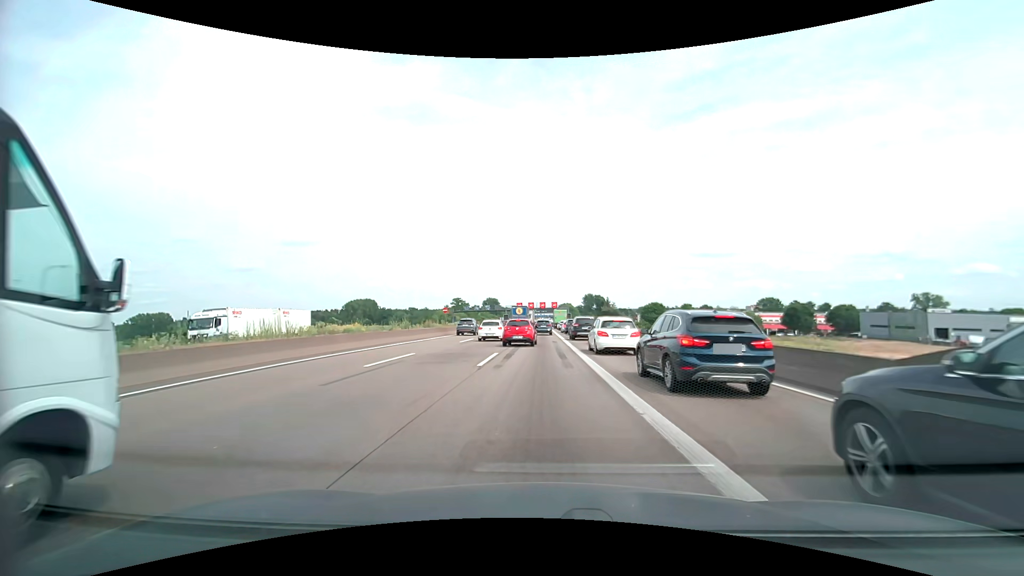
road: motorway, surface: asphalt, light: Day
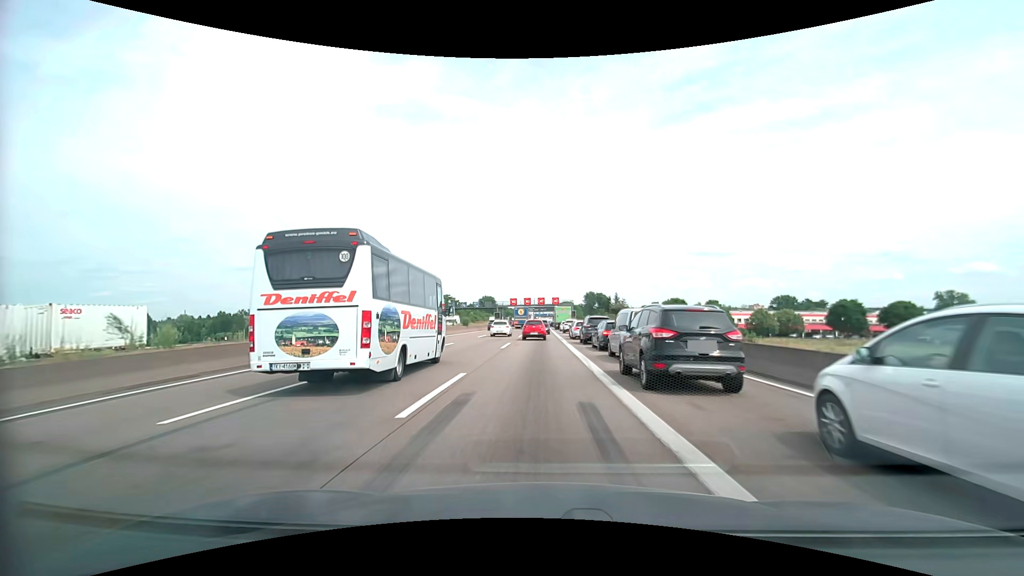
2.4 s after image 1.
(0.0, +26.3) m; 0°
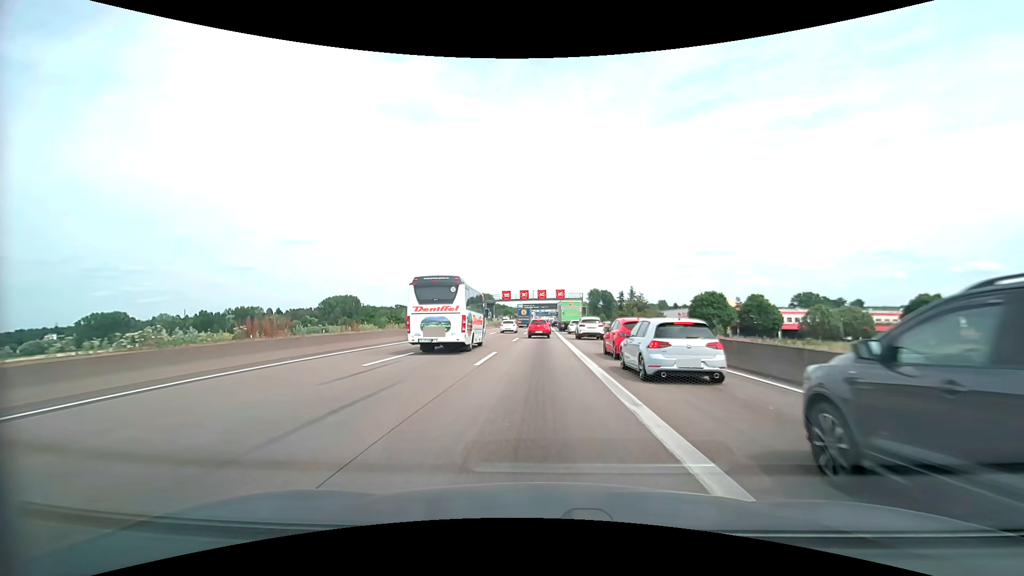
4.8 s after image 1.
(0.0, +27.9) m; 0°
(0, +10) (0, +20) (0, +30) (0, +40) (0, +50) (0, +60) (0, +70) (0, +80) (0, +90) (+1, +100) m
